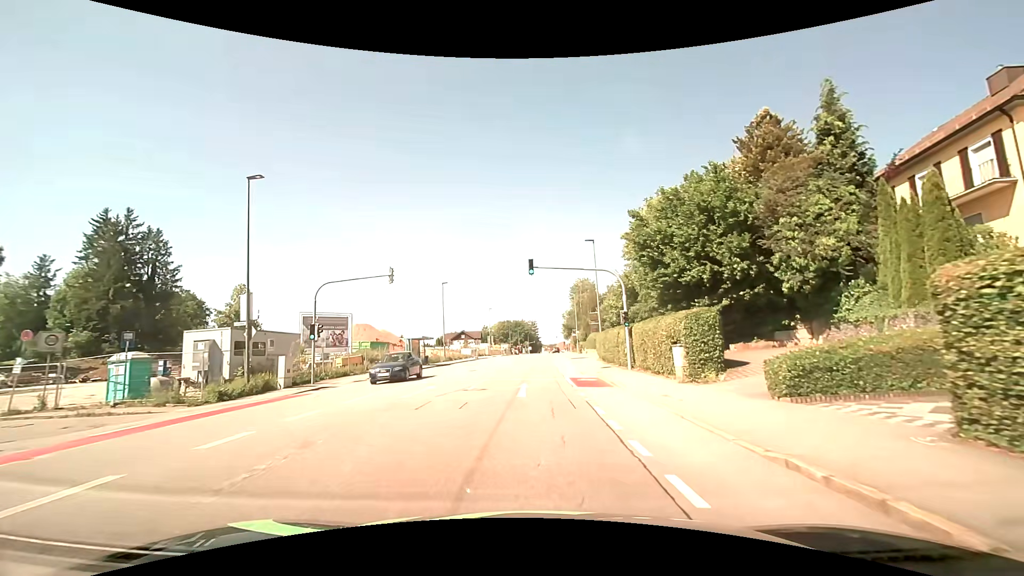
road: tertiary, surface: asphalt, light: Day
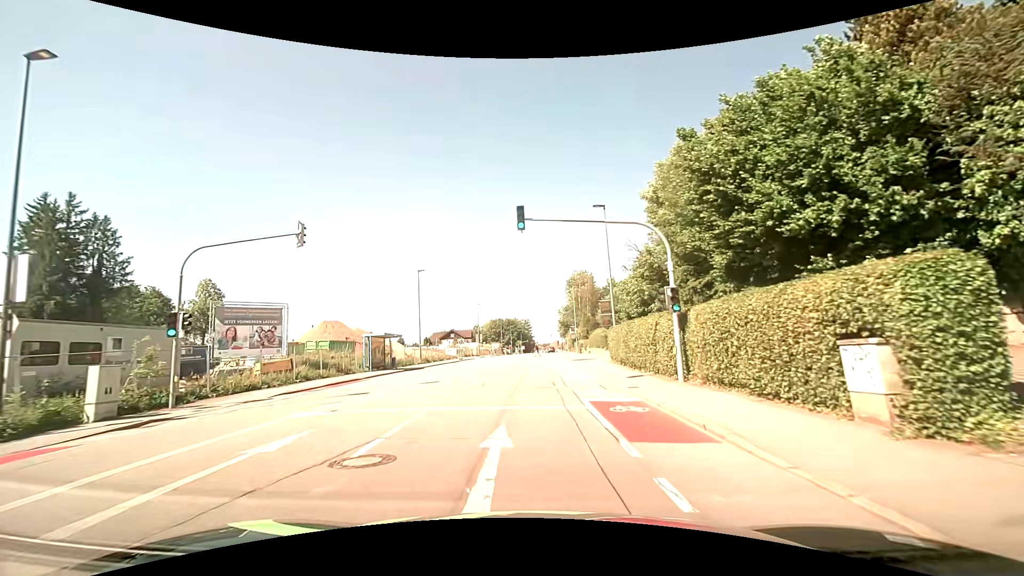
(0.0, +10.3) m; +1°
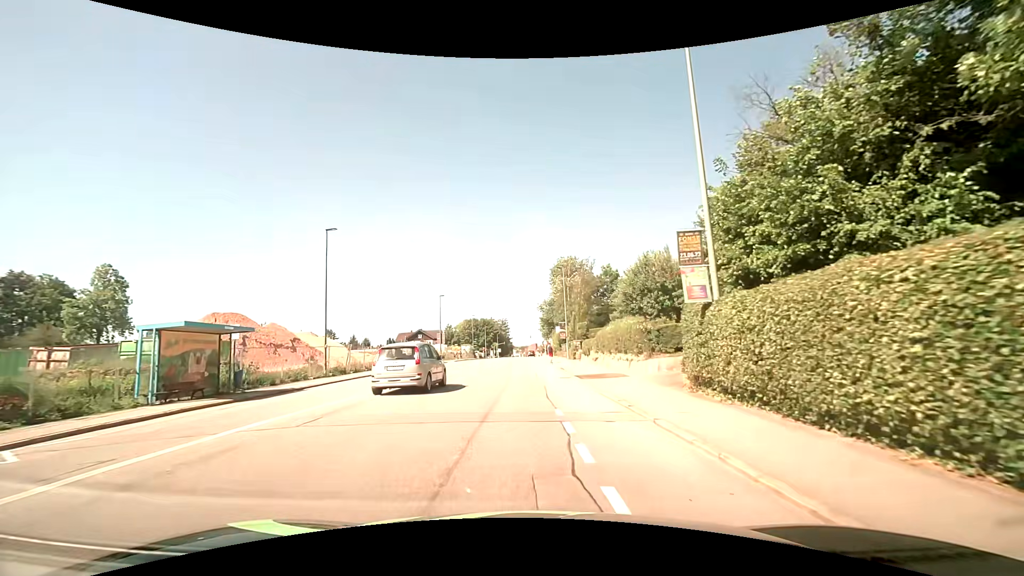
(+0.2, +20.0) m; +2°
(0, +10) (0, +20) (0, +30) (0, +40) (-1, +50) (-1, +60) (-1, +70) (-1, +80) (-1, +90) (-1, +100) m
